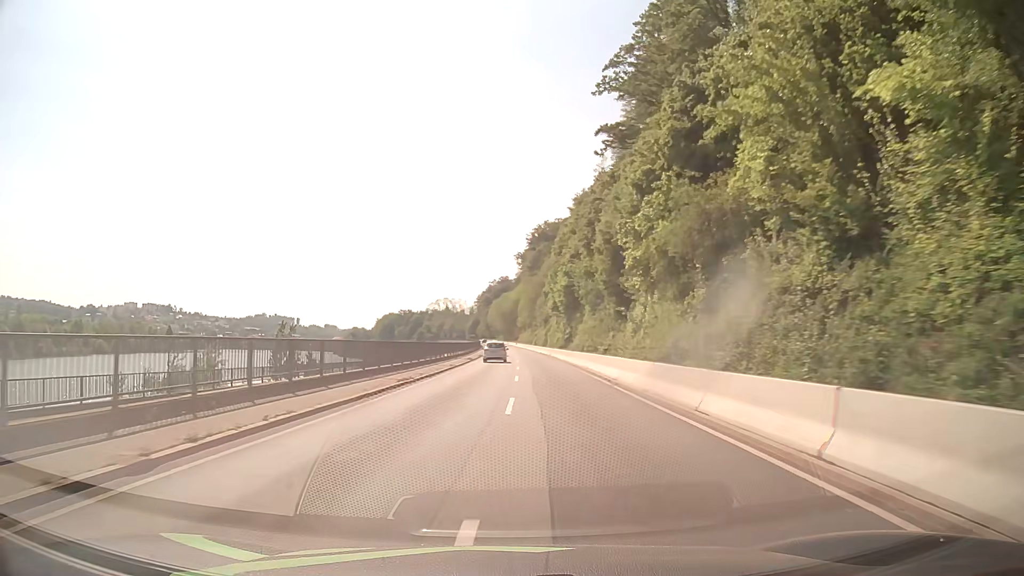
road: primary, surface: asphalt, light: Day
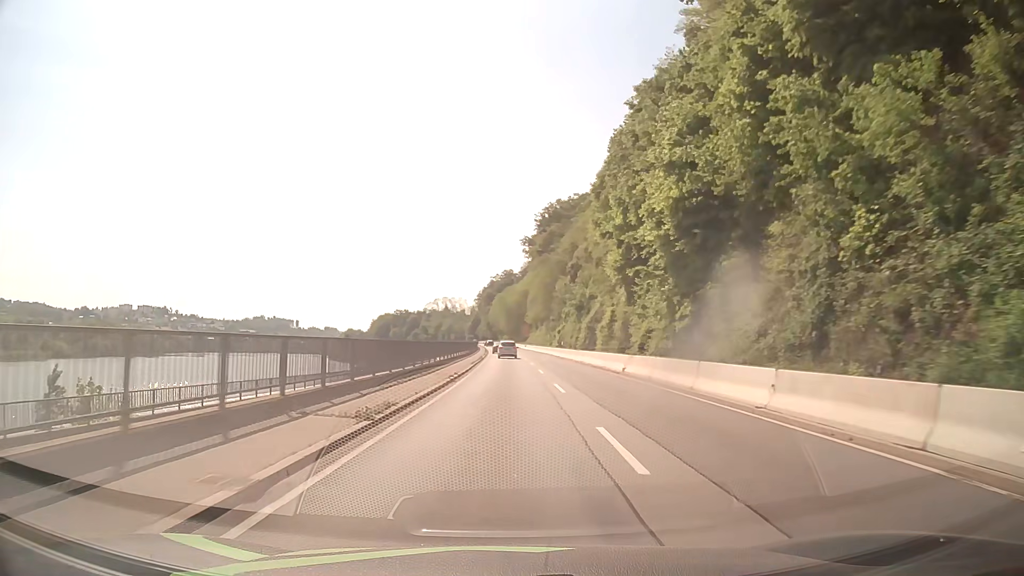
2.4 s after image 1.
(-0.6, +42.3) m; -1°
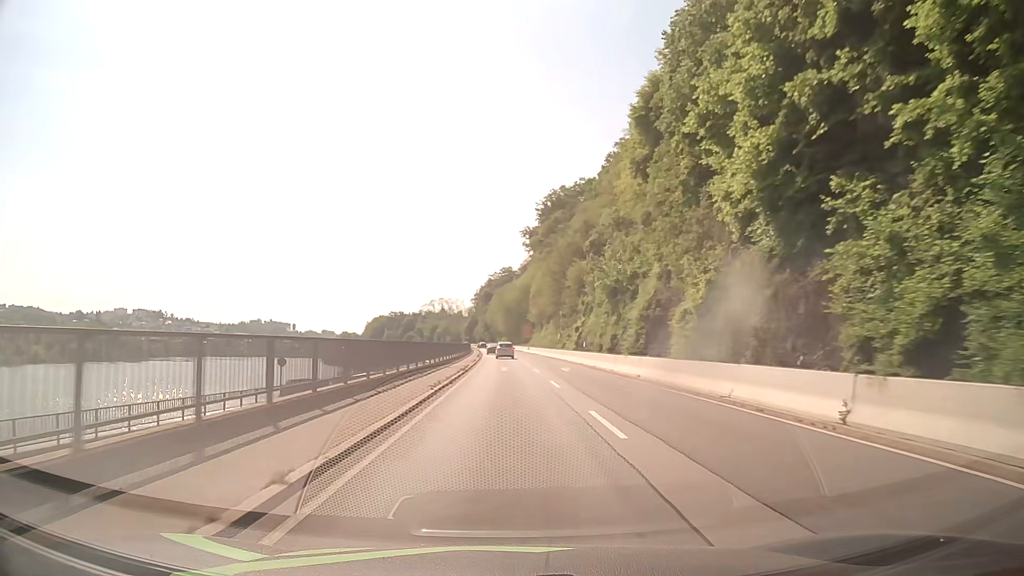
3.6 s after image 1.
(+0.1, +21.4) m; 0°
(0, +10) (0, +20) (0, +30) (0, +40) (0, +50) (0, +60) (0, +70) (-1, +80) (-1, +90) (-1, +100) m
